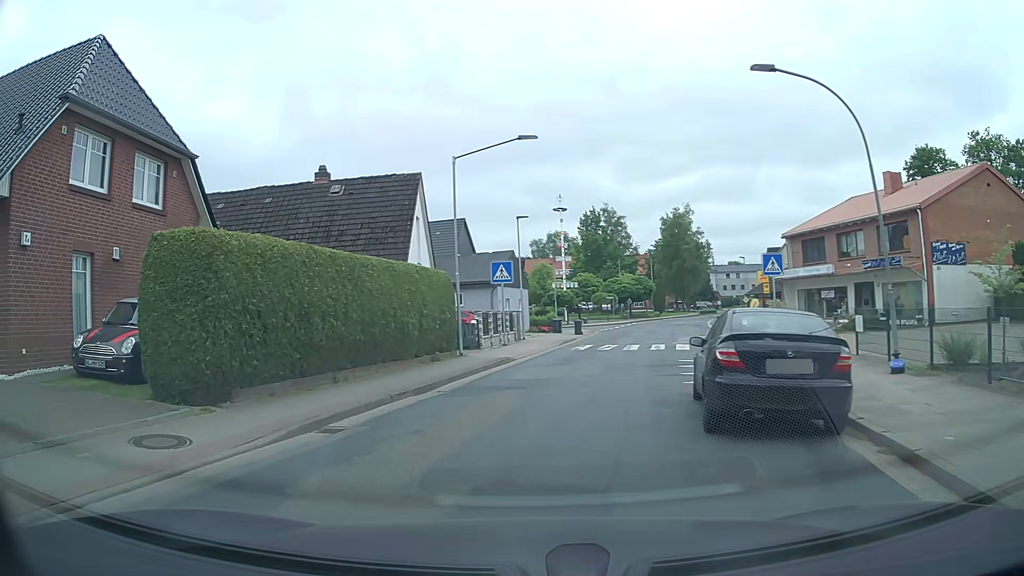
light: Day
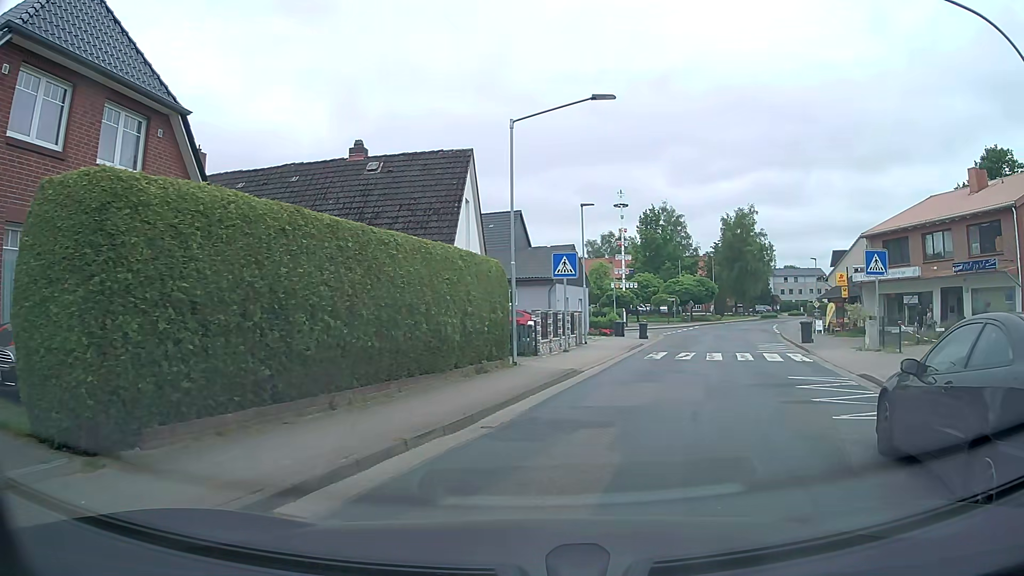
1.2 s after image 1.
(-0.4, +4.2) m; -5°
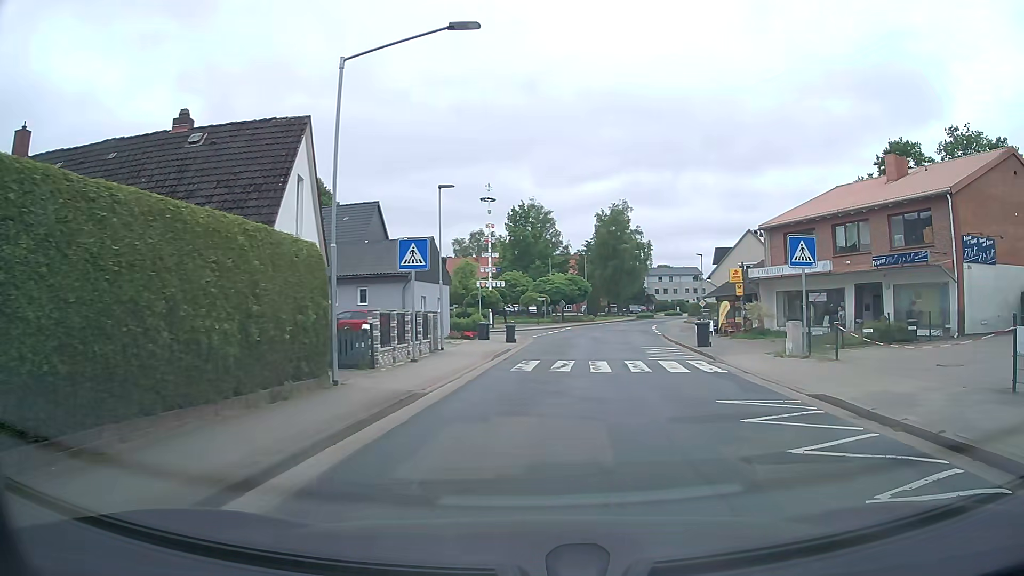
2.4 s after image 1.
(+0.4, +4.5) m; +9°
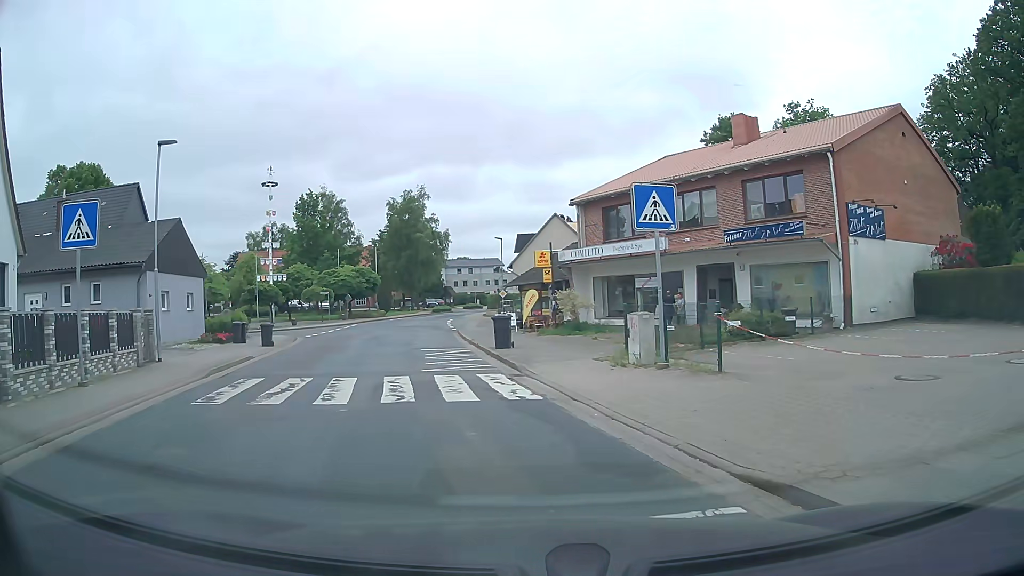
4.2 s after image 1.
(+1.4, +6.6) m; +19°
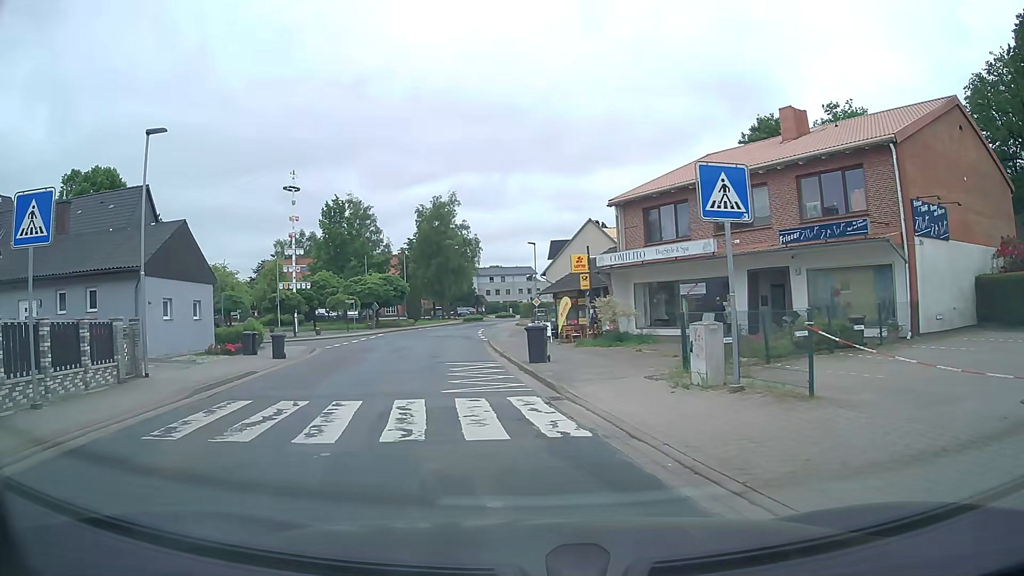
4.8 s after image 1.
(-0.1, +2.5) m; -2°
(-1, +10) (-3, +20) (-4, +30) (-6, +40) (-7, +50) (-7, +59) (-7, +69) (-5, +79) (-3, +89) (-1, +99) m
